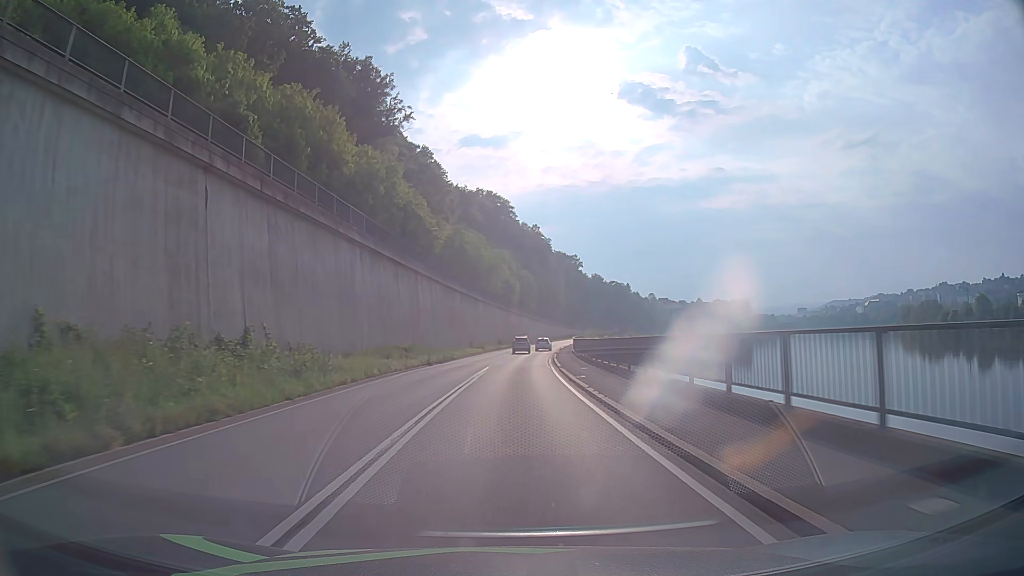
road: primary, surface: asphalt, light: Day
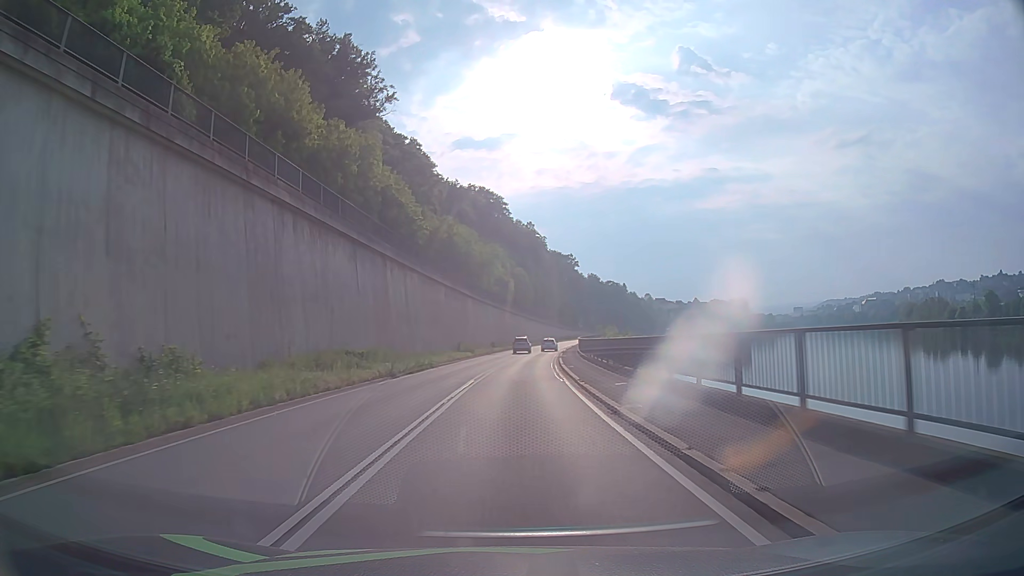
(0.0, +10.7) m; 0°
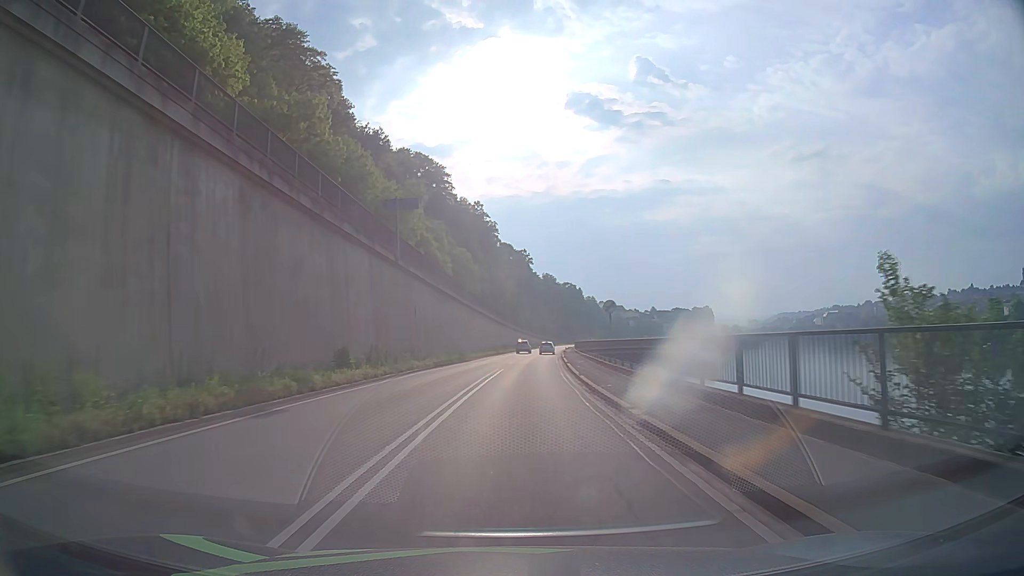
(+2.0, +53.4) m; +5°
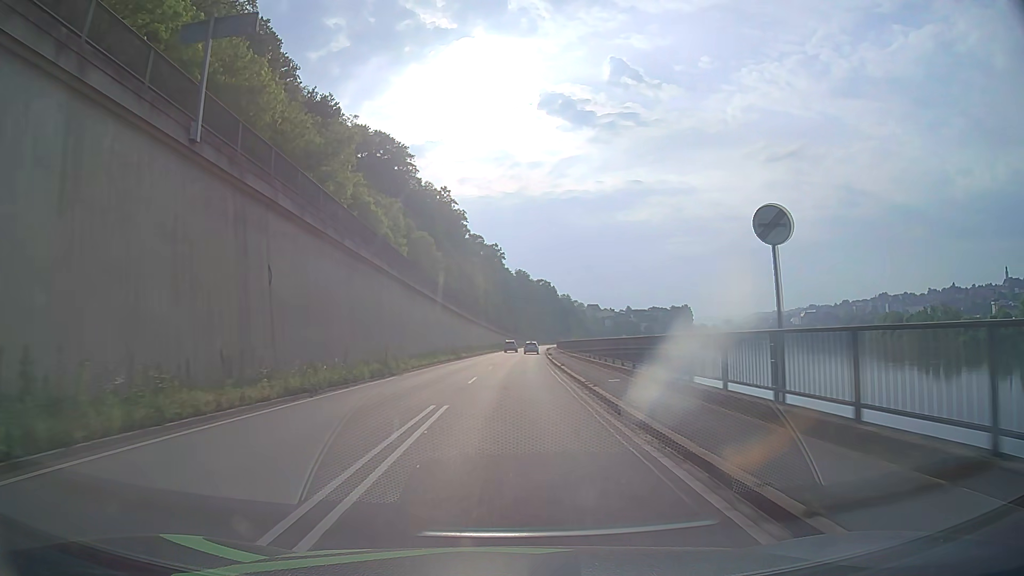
(+0.5, +21.4) m; +2°
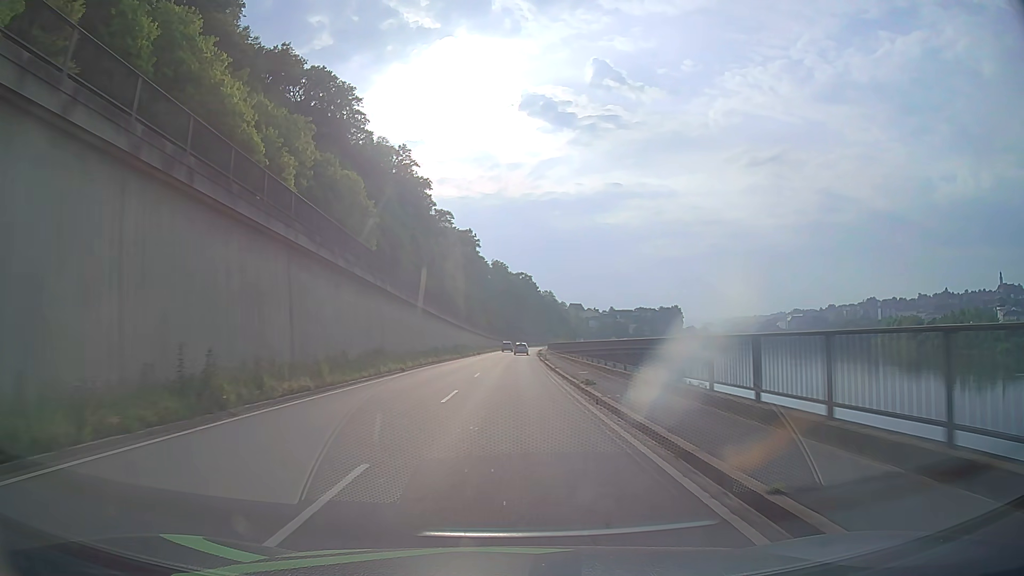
(+0.9, +42.9) m; +2°
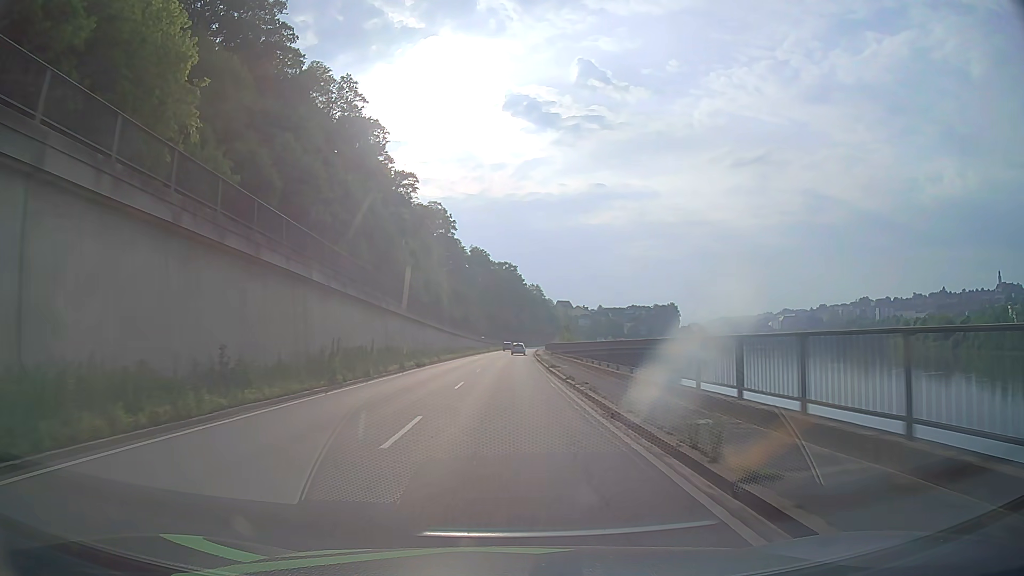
(+0.5, +42.9) m; +1°
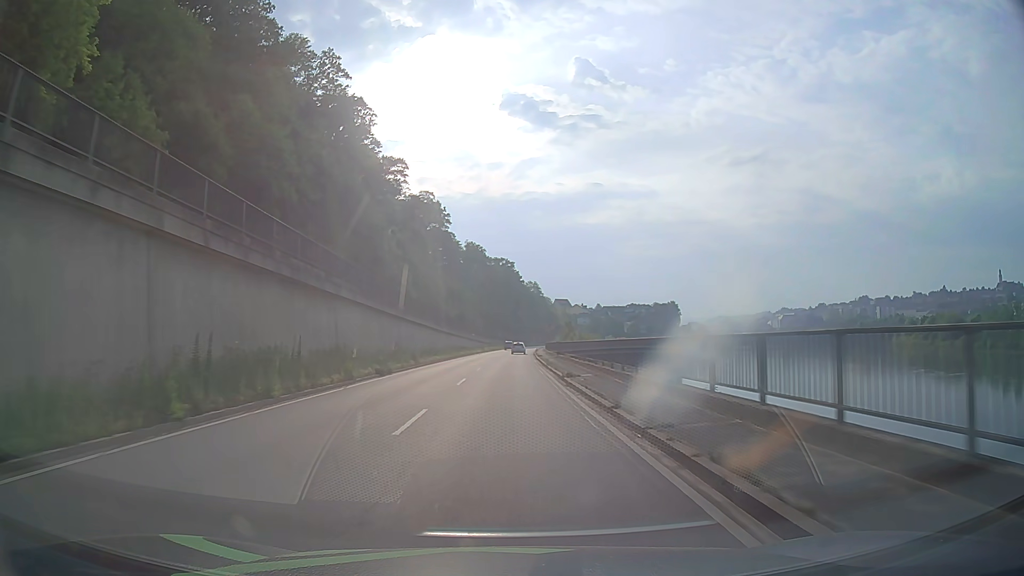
(0.0, +10.7) m; 0°
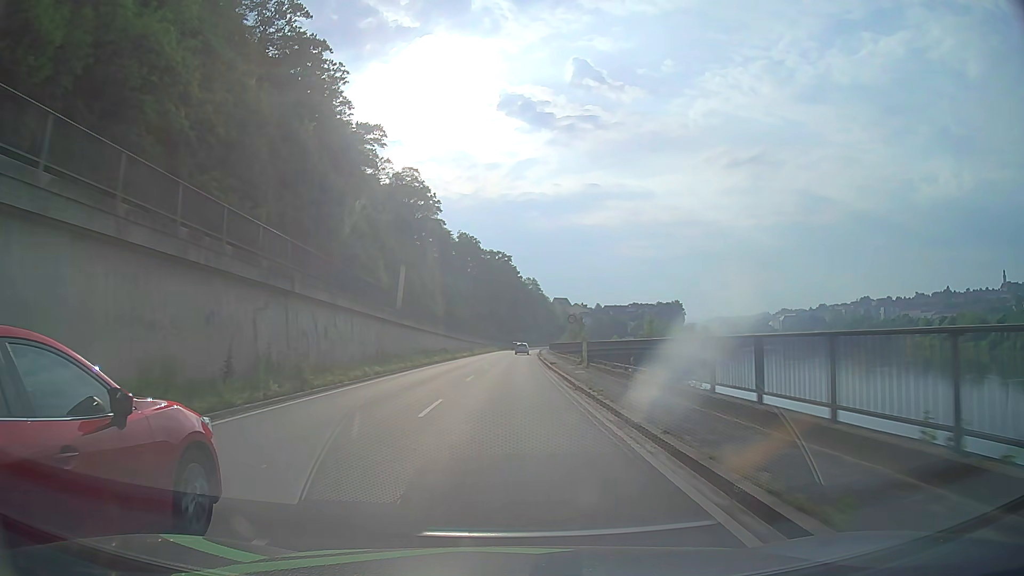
(0.0, +21.5) m; 0°
(0, +10) (0, +20) (0, +30) (0, +40) (+1, +50) (+1, +60) (+1, +70) (+2, +80) (+2, +90) (+3, +100) m
